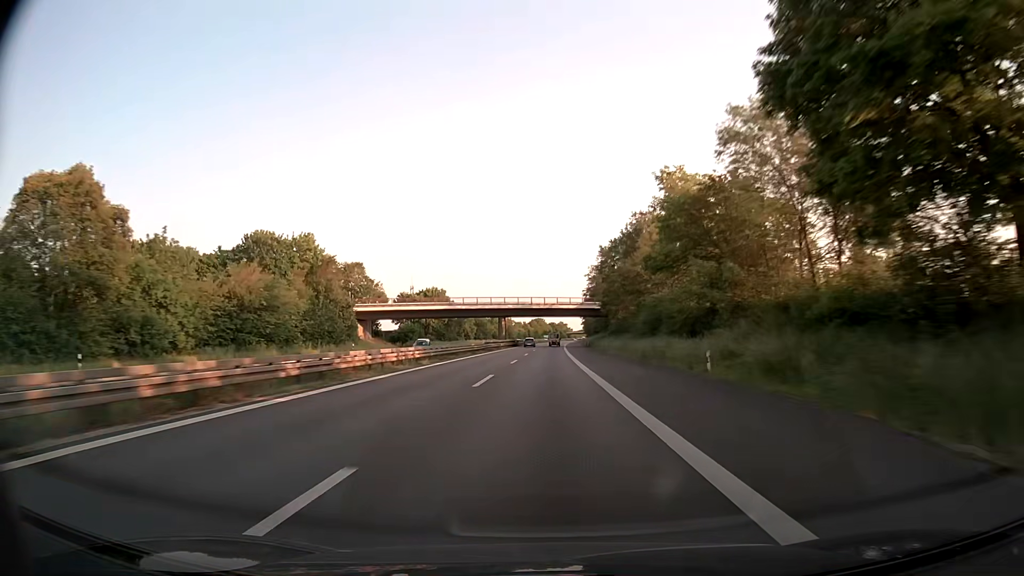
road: trunk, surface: asphalt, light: Day
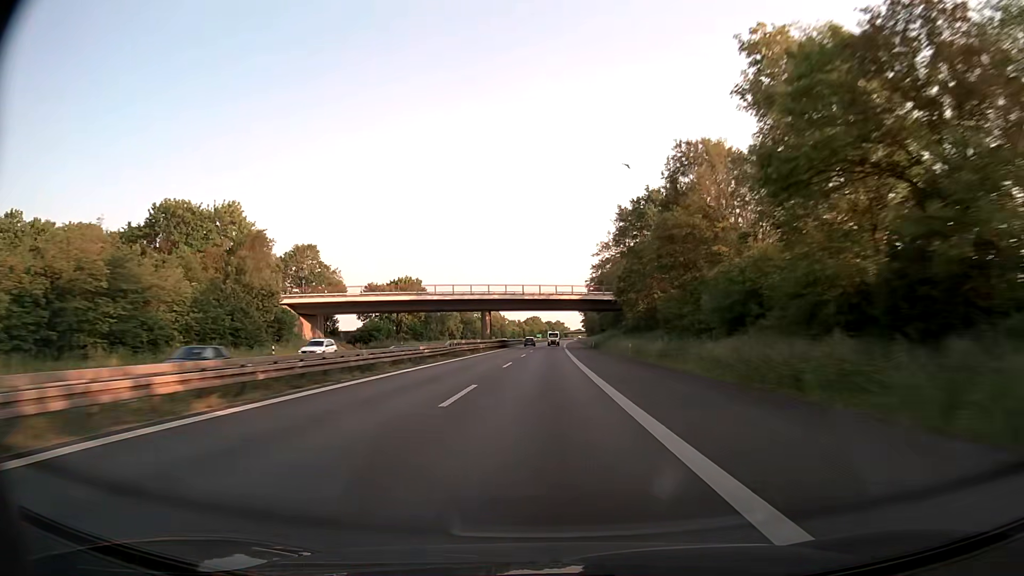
(+0.1, +23.6) m; 0°
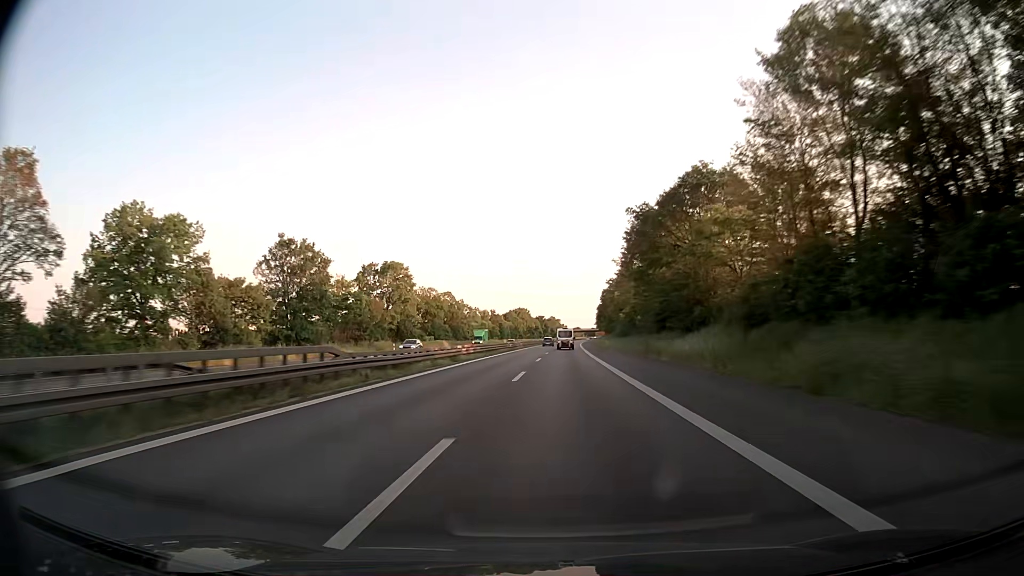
(+0.7, +118.6) m; 0°
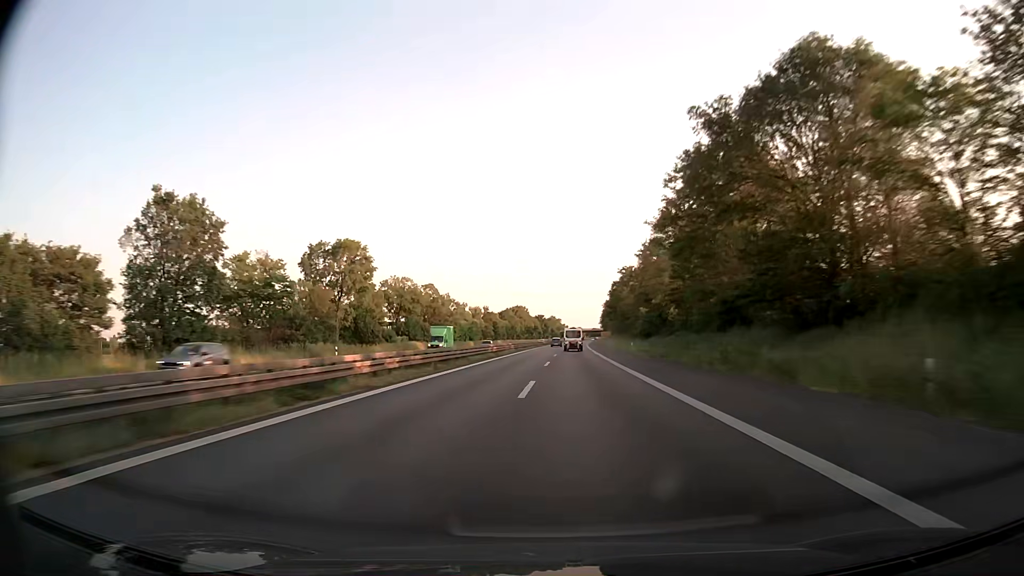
(+0.1, +23.8) m; 0°
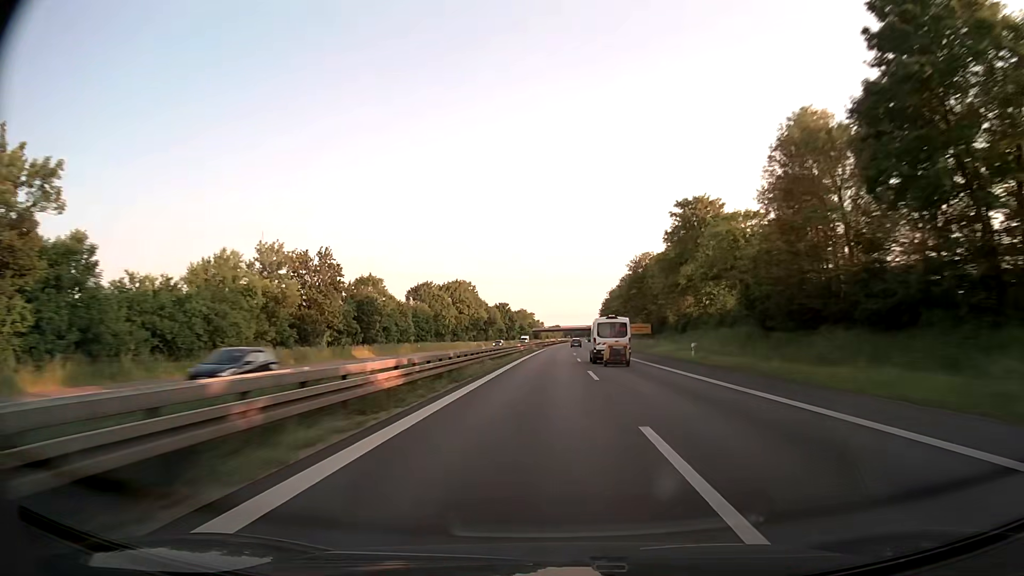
(+2.0, +119.4) m; +2°
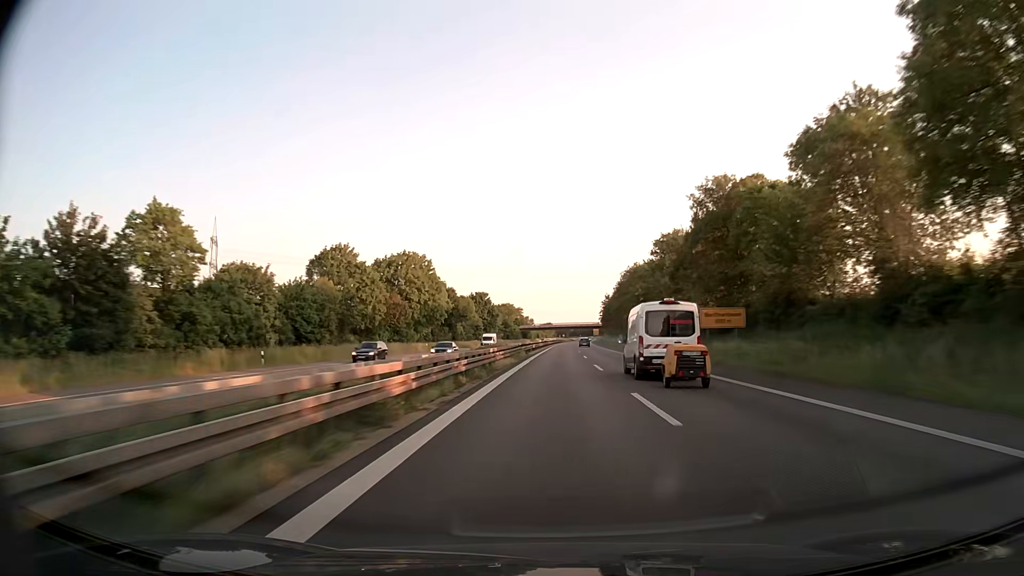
(+0.2, +48.0) m; +1°
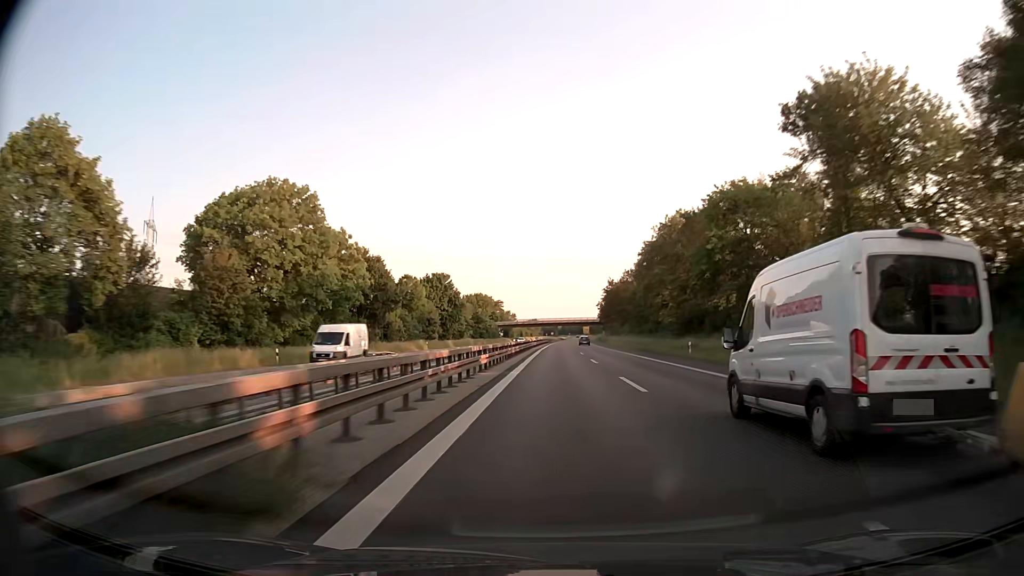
(+0.4, +48.0) m; +1°
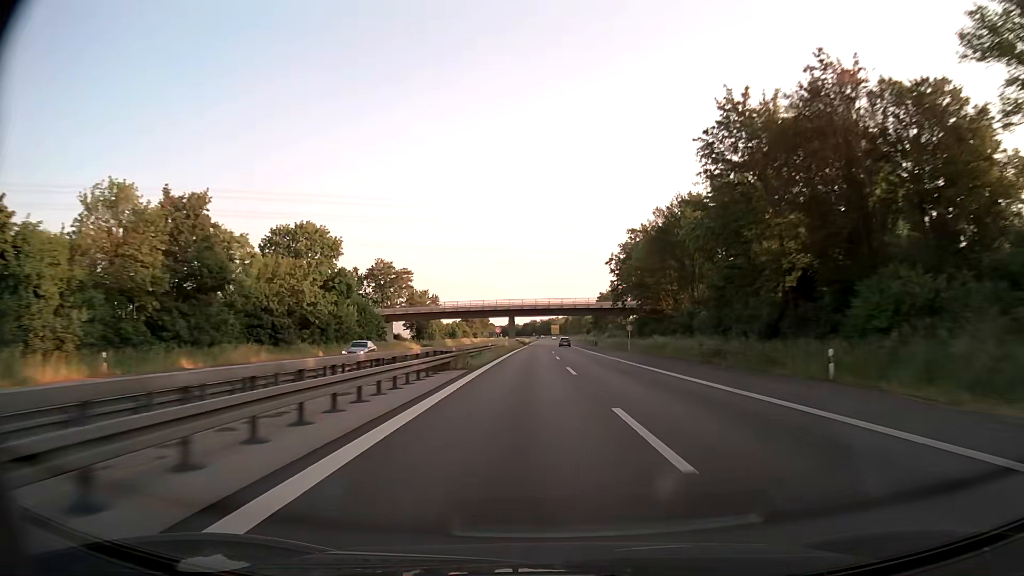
(+2.8, +117.8) m; +3°
(0, +10) (0, +20) (0, +30) (0, +40) (+1, +50) (+1, +60) (+1, +70) (+1, +80) (+2, +90) (+2, +100) m
